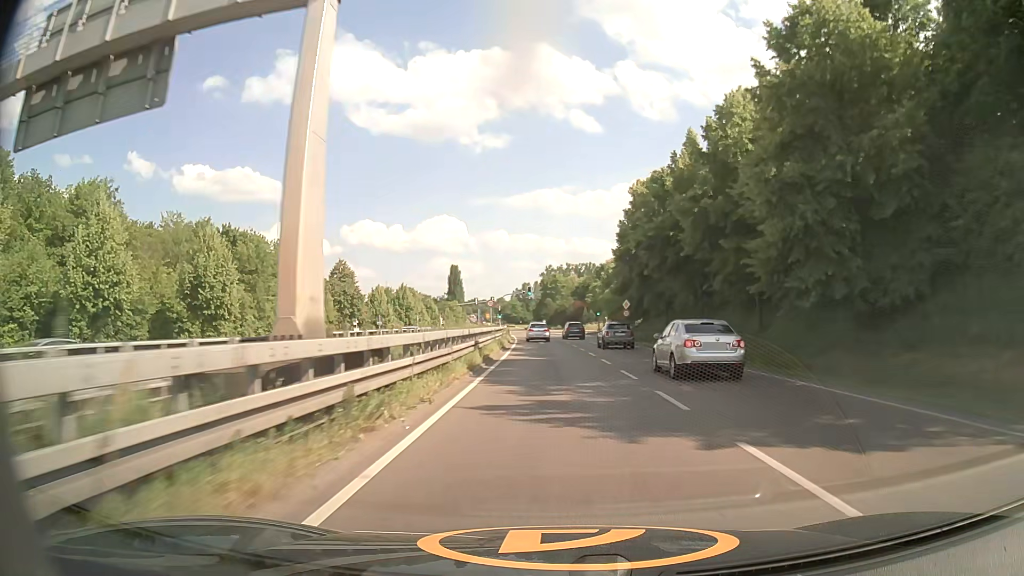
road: primary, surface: asphalt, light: Day
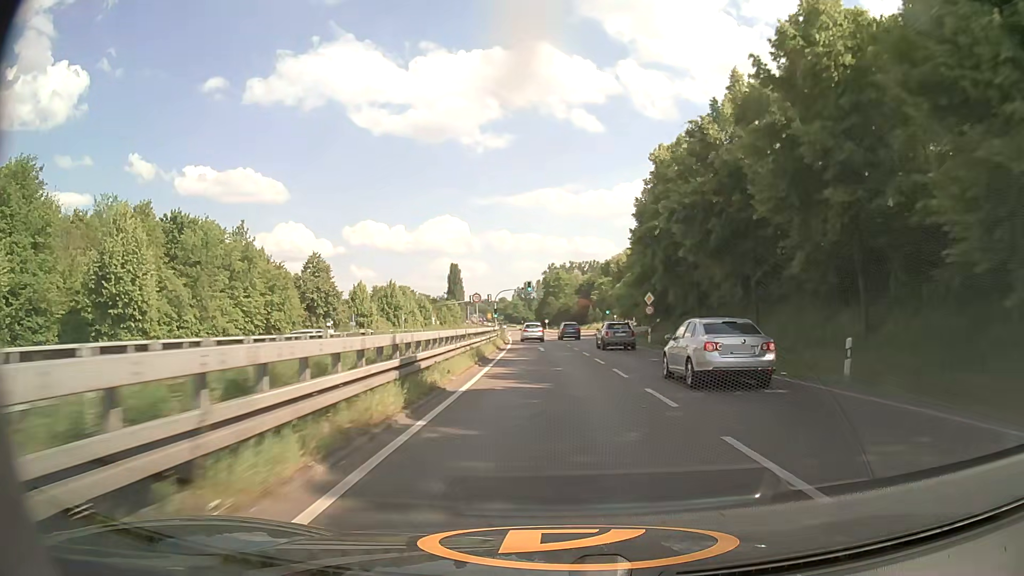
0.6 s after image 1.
(0.0, +11.5) m; 0°
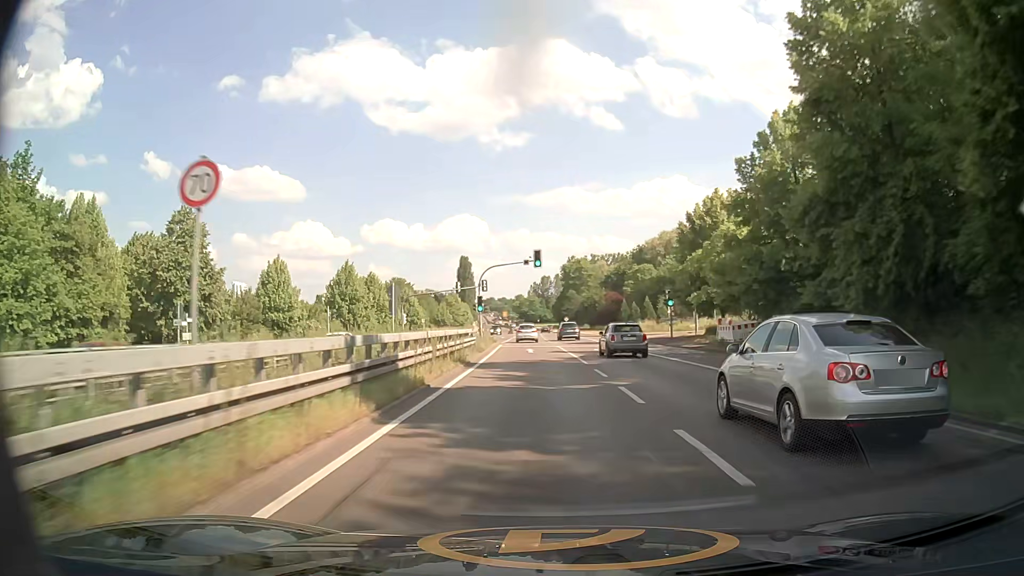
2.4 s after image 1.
(-0.6, +35.0) m; -2°
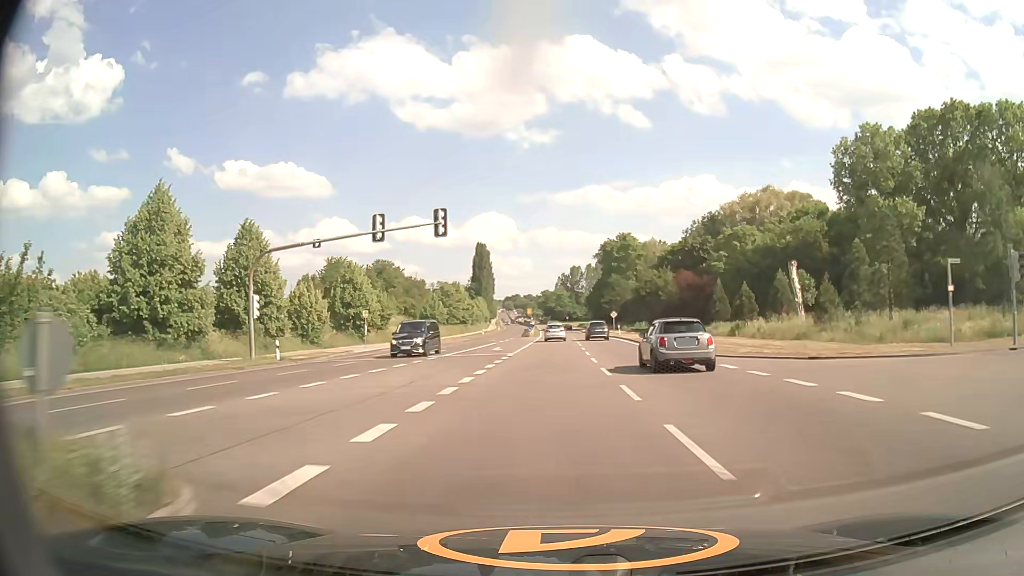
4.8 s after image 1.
(-1.5, +48.4) m; -3°
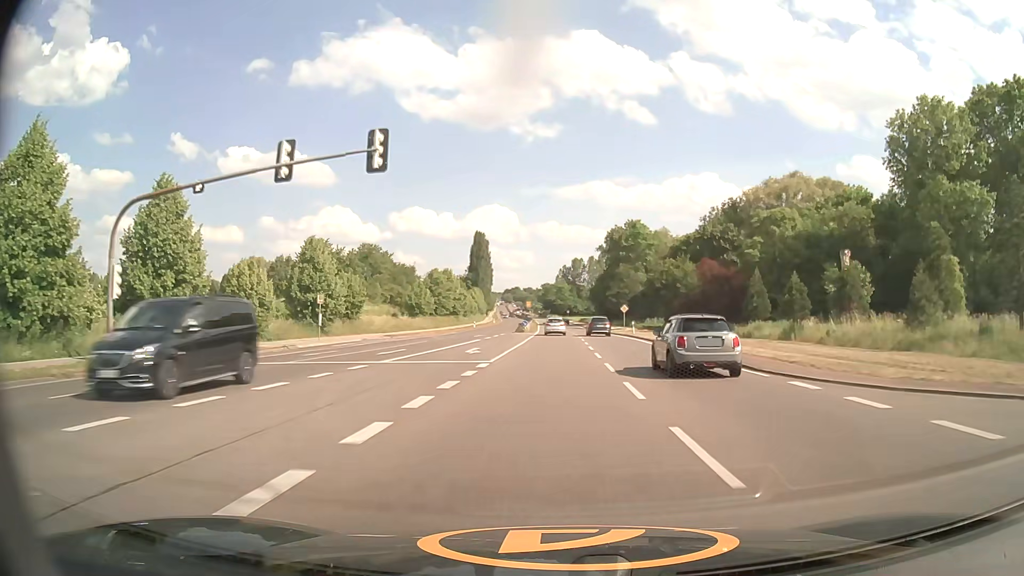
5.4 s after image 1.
(0.0, +12.4) m; 0°
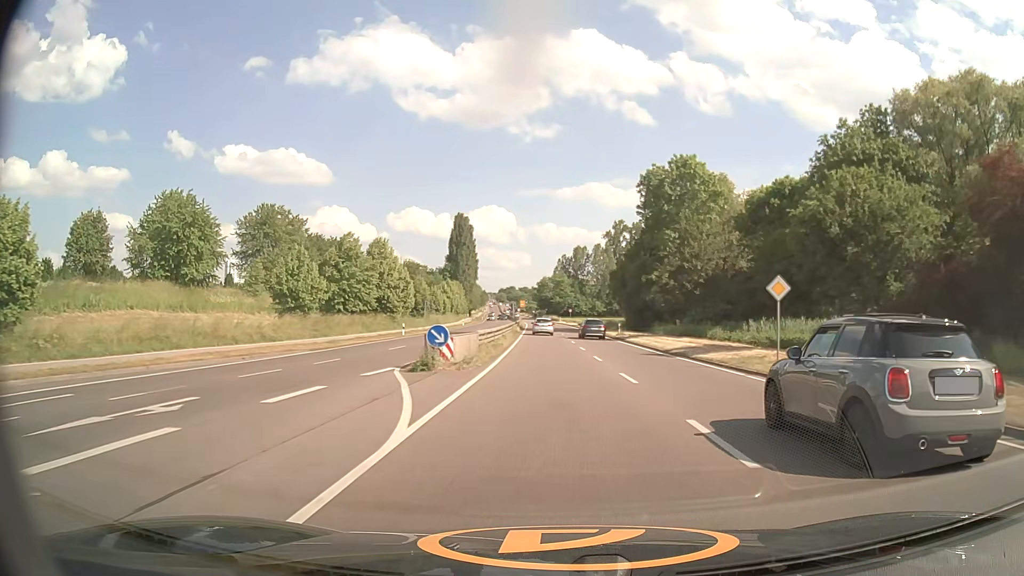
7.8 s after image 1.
(+0.3, +49.9) m; 0°
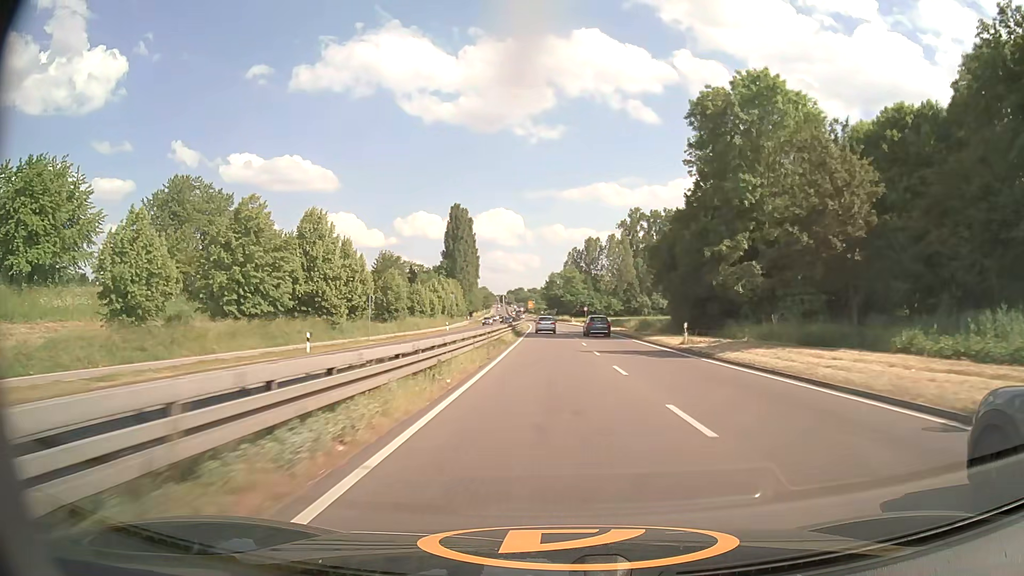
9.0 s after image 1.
(-0.1, +25.2) m; -1°
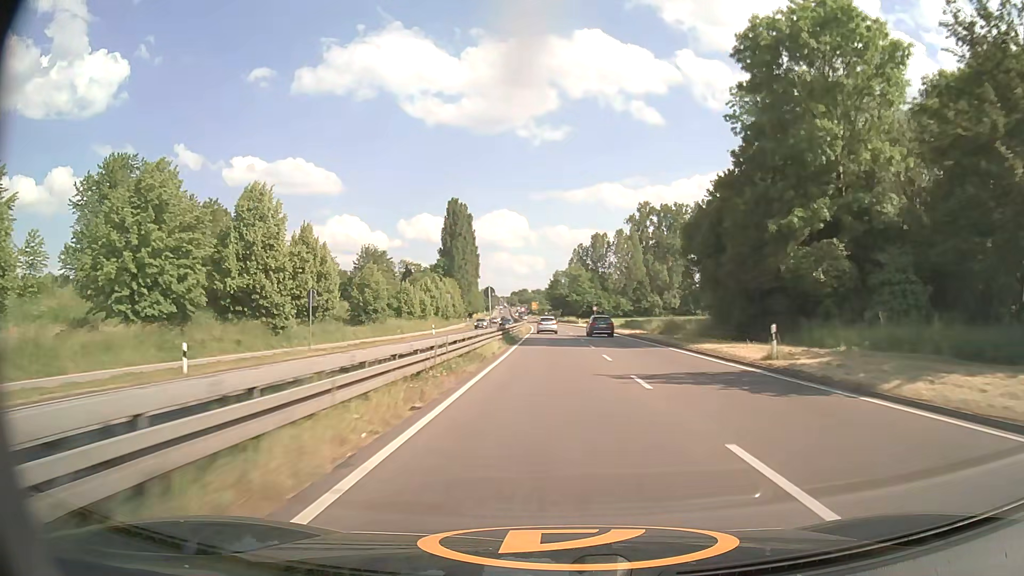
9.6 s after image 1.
(0.0, +12.5) m; 0°
(0, +10) (0, +20) (0, +30) (0, +40) (0, +50) (-1, +60) (-1, +70) (-1, +80) (-1, +90) (-2, +100) m
